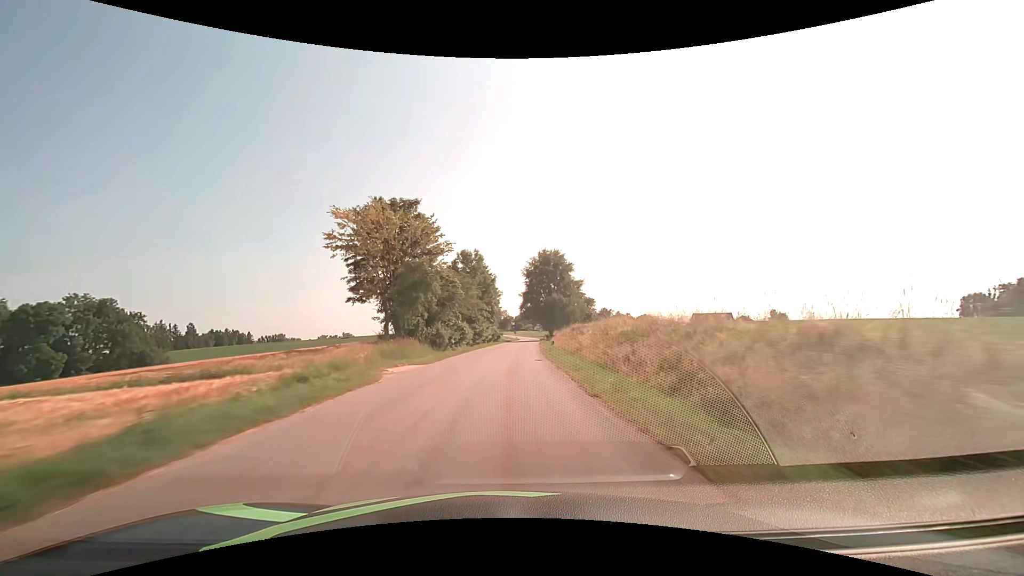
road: tertiary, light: Day
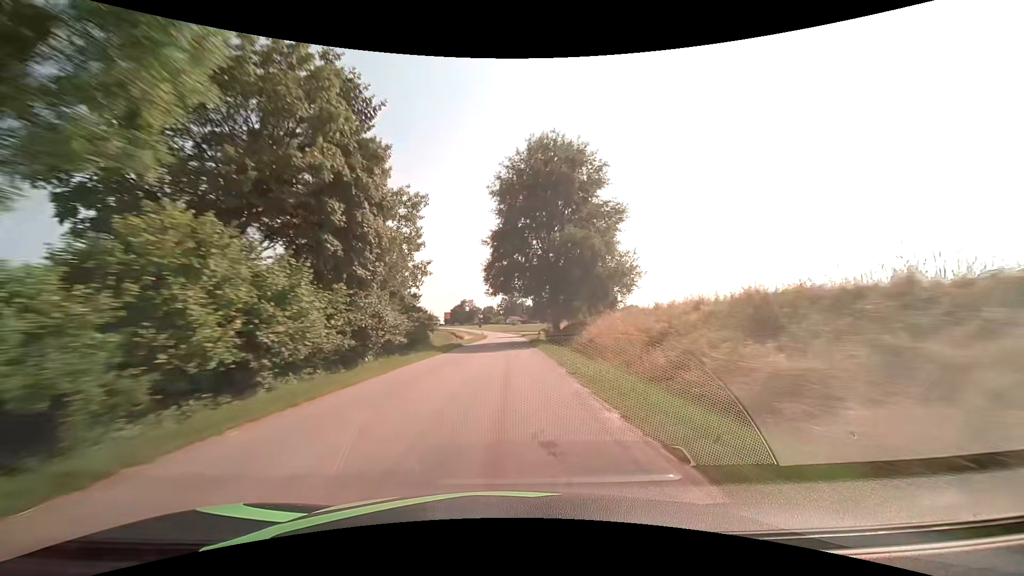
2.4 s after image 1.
(+1.8, +56.1) m; +4°
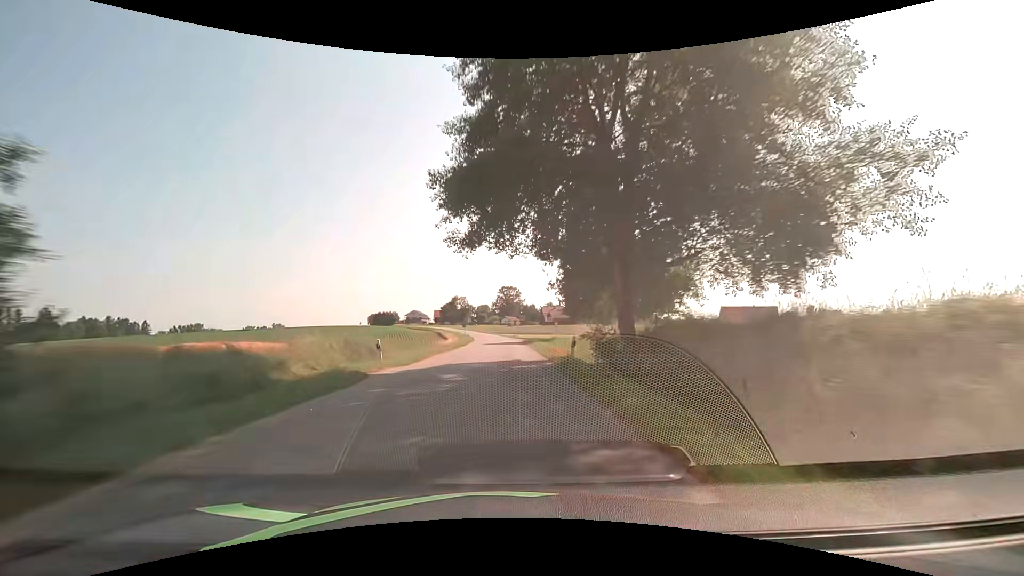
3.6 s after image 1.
(+0.1, +26.7) m; 0°
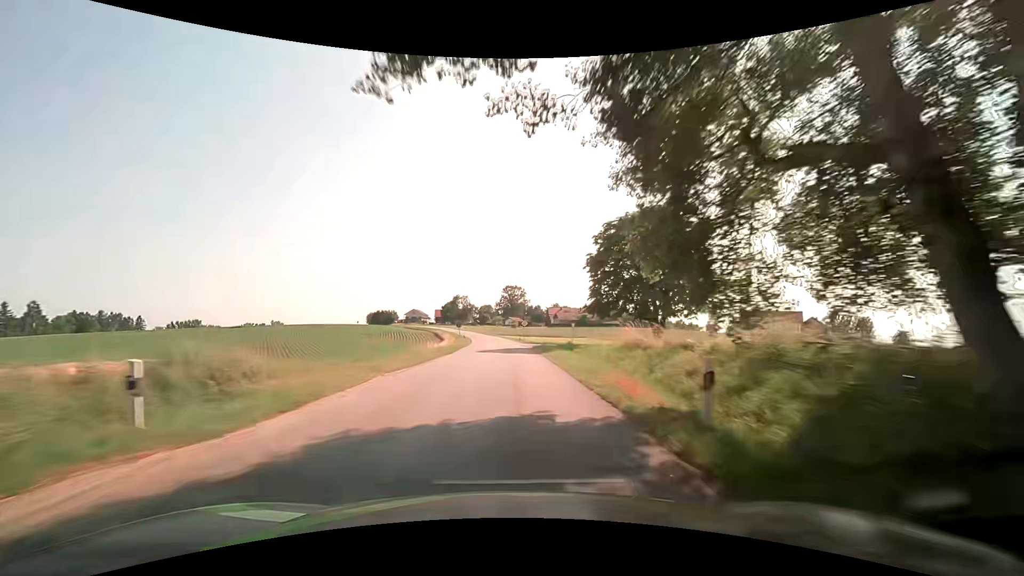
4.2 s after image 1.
(-0.1, +12.9) m; -1°
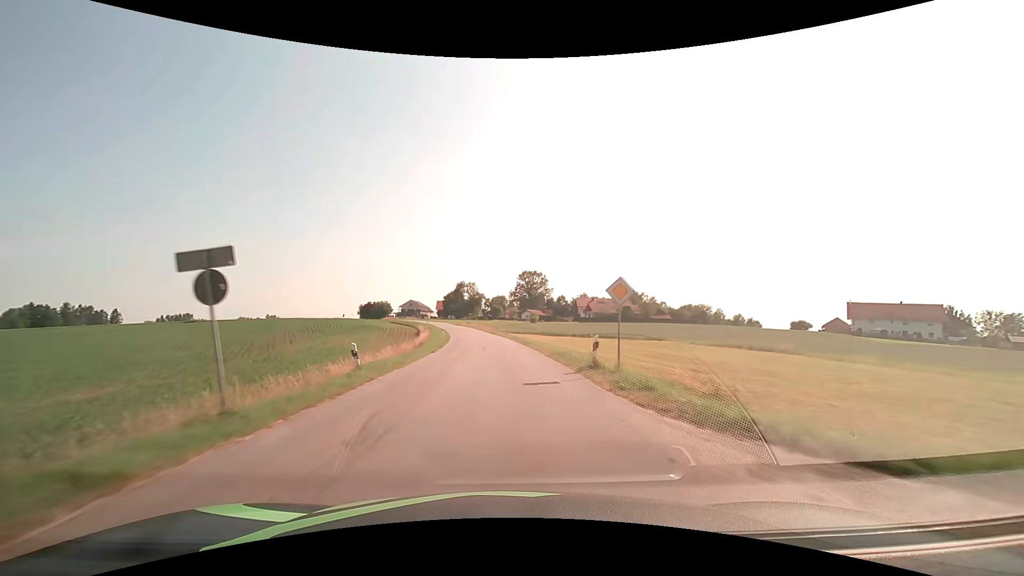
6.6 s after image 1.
(-0.1, +49.0) m; -2°
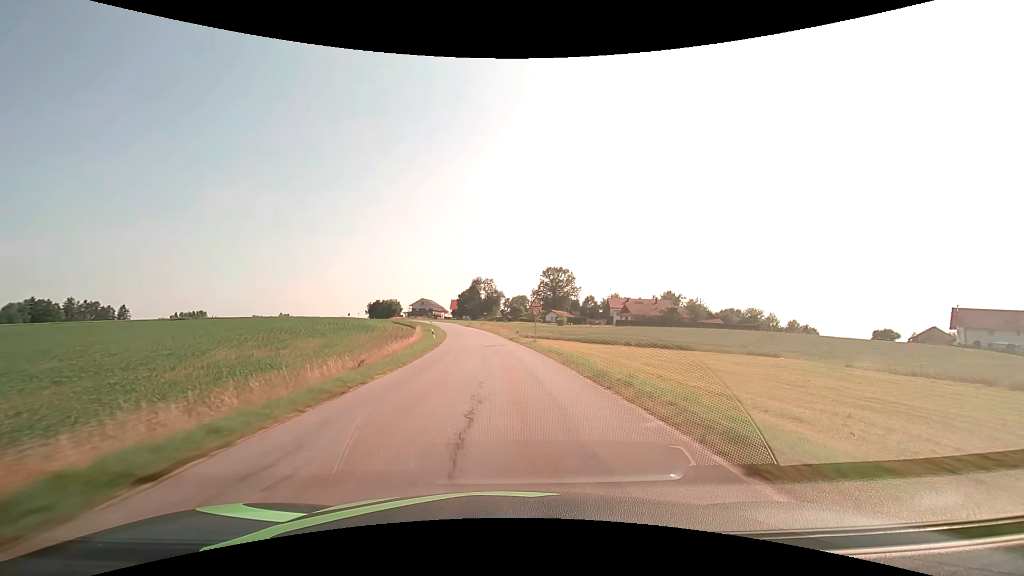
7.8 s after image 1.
(-0.4, +23.0) m; -2°
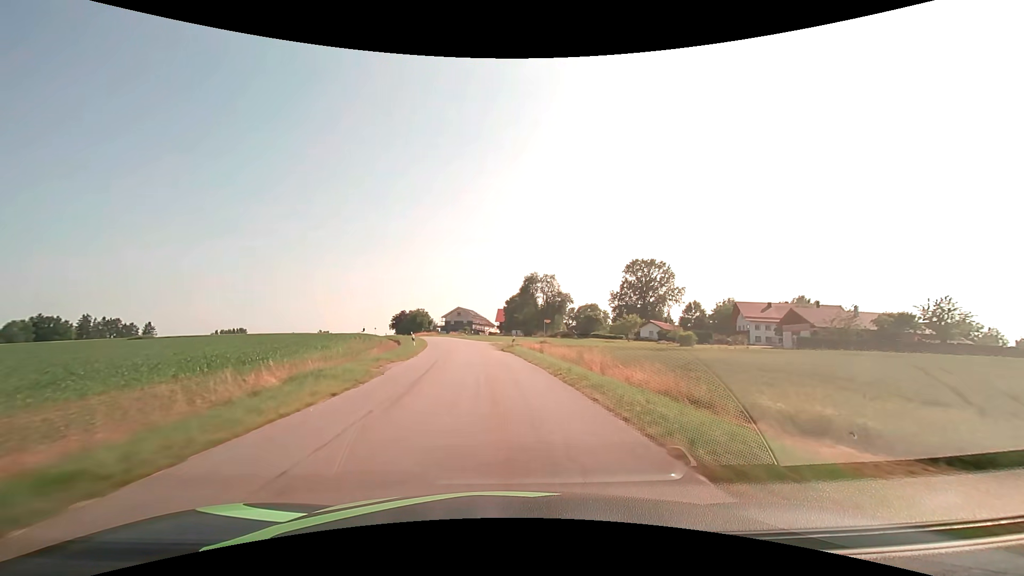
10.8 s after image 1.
(-2.8, +55.2) m; -6°
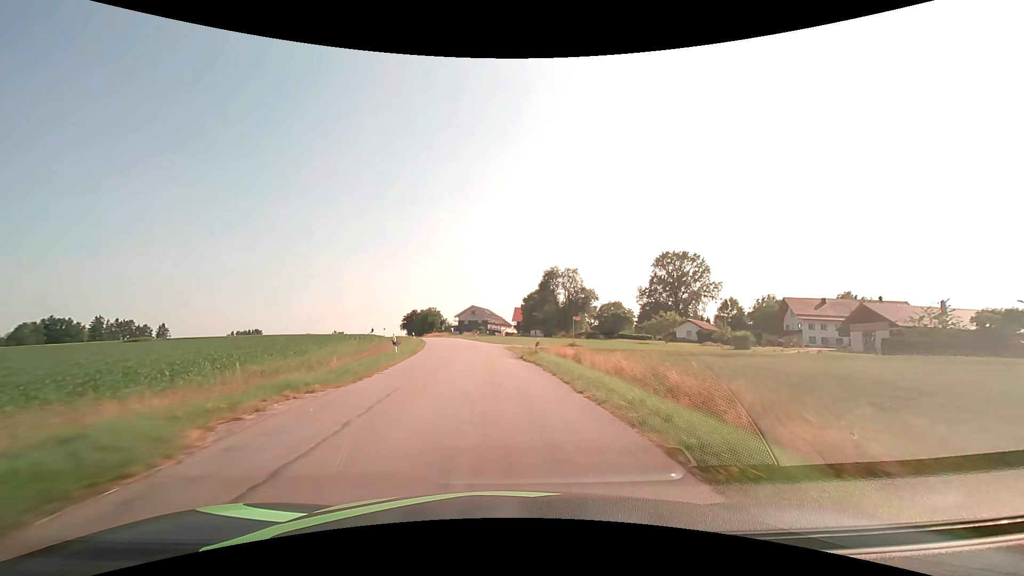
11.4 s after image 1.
(-0.2, +10.8) m; -2°
(0, +10) (-1, +20) (-1, +30) (-3, +40) (-4, +50) (-6, +60) (-8, +69) (-11, +79) (-14, +89) (-16, +98) m
